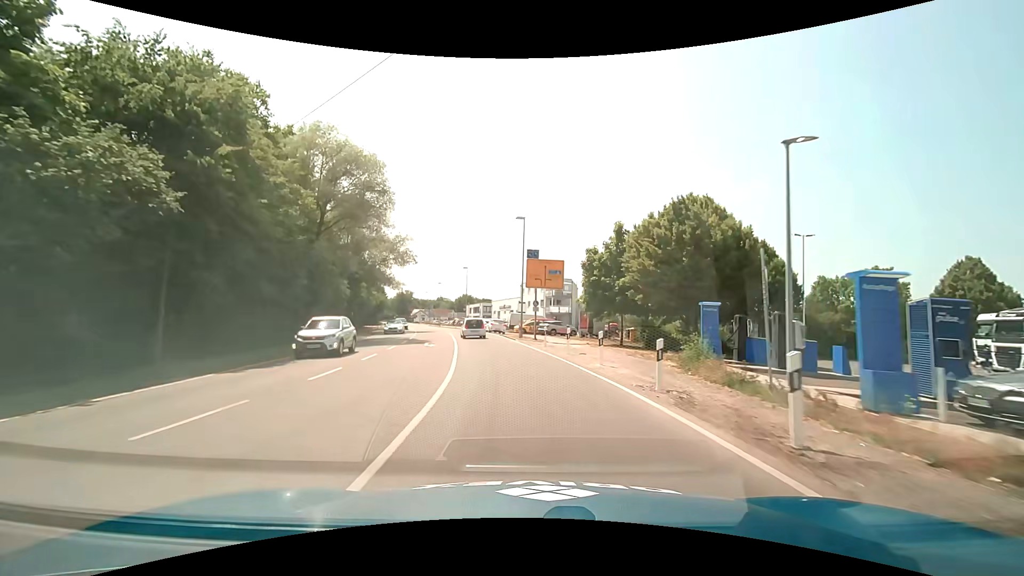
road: primary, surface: asphalt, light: Day
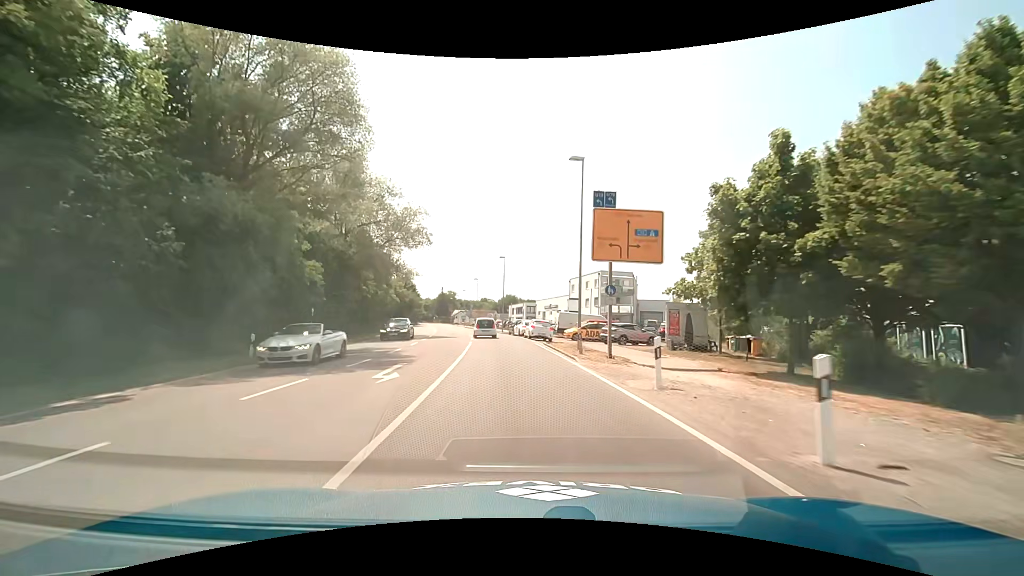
(-0.7, +15.7) m; -5°
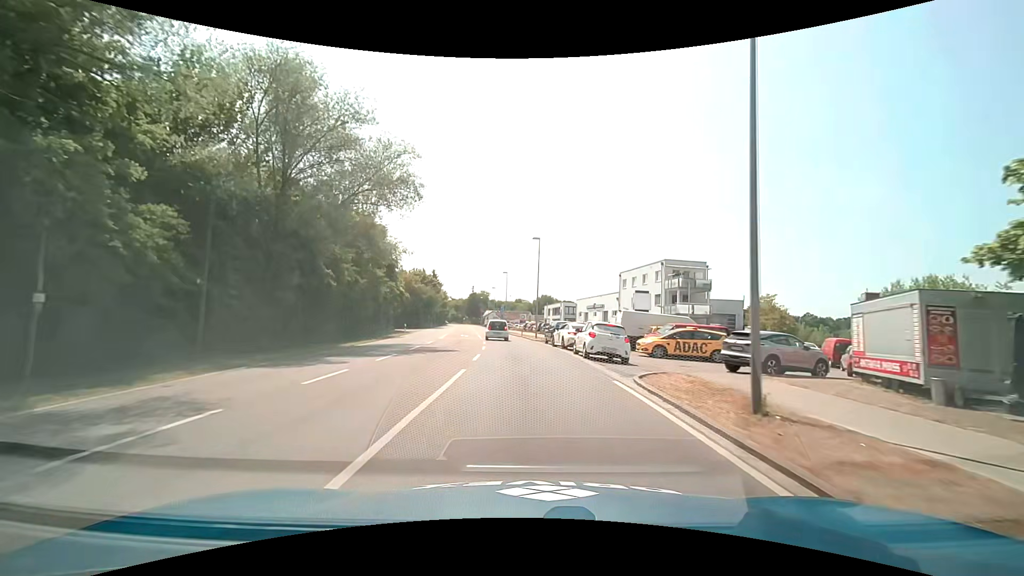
(-0.7, +16.6) m; -4°
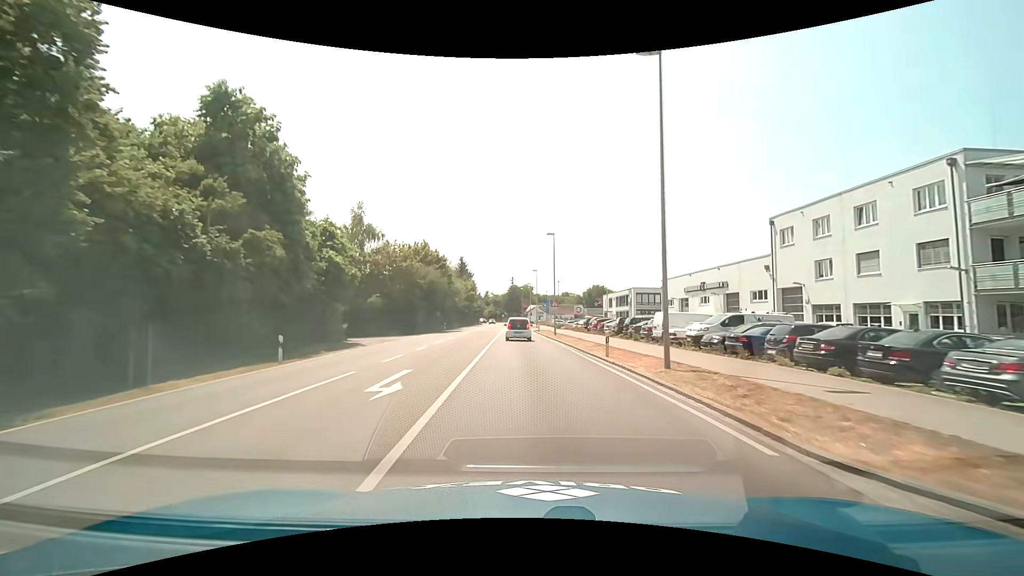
(-2.0, +34.4) m; -6°
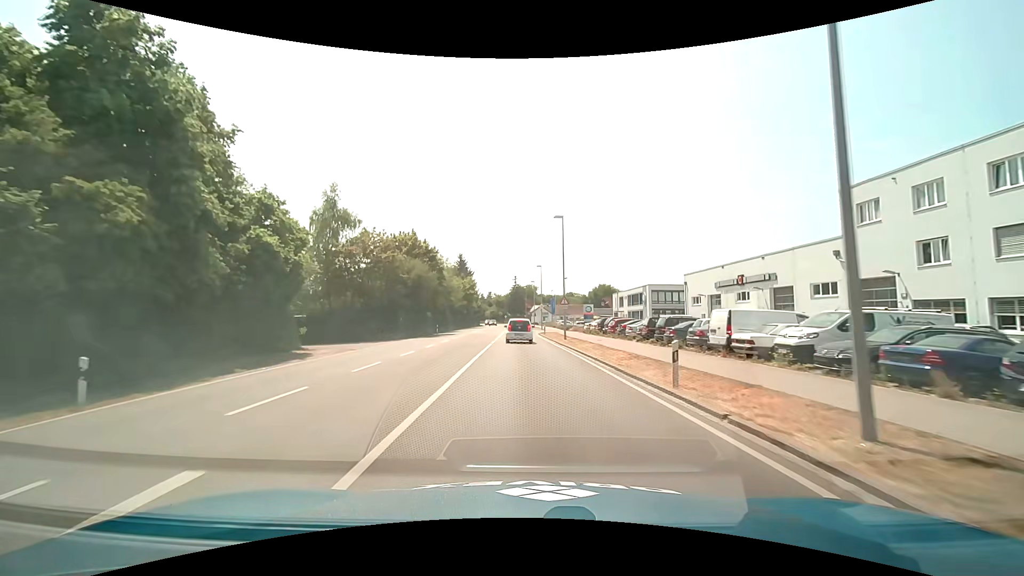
(0.0, +8.5) m; 0°
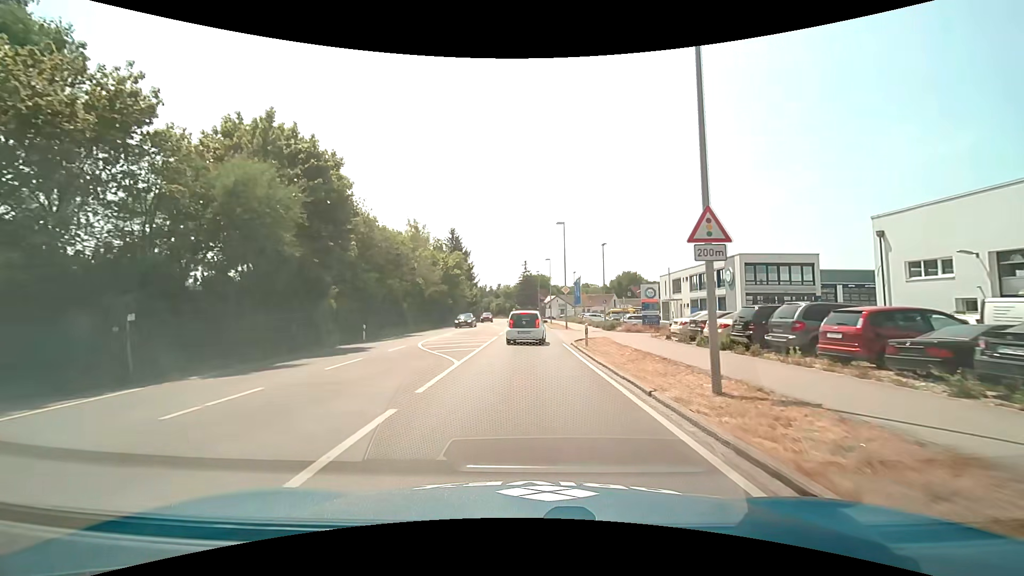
(-0.4, +30.3) m; -1°
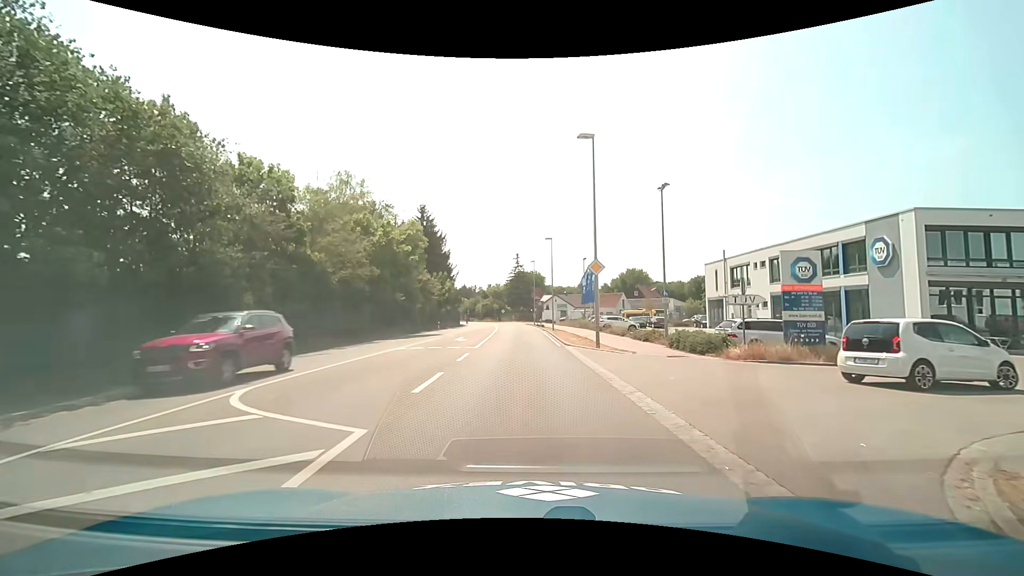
(-0.2, +22.7) m; +1°
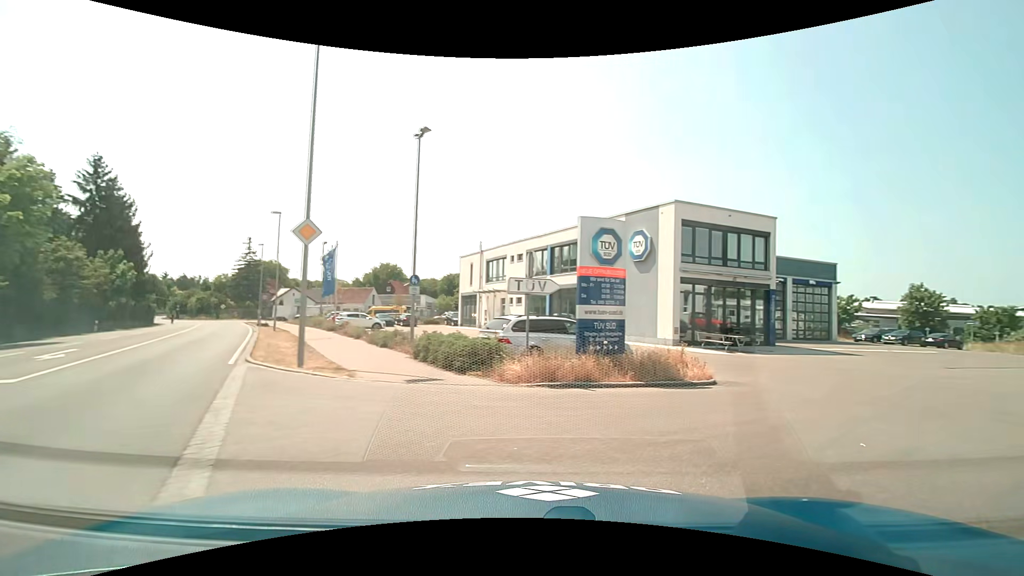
(+1.4, +7.9) m; +26°
